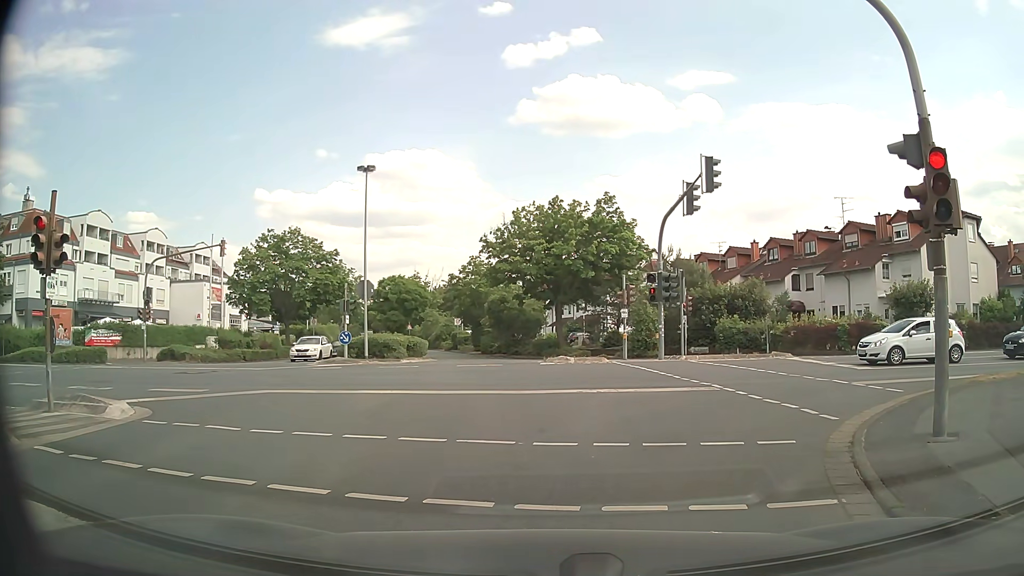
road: unclassified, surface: asphalt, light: Day
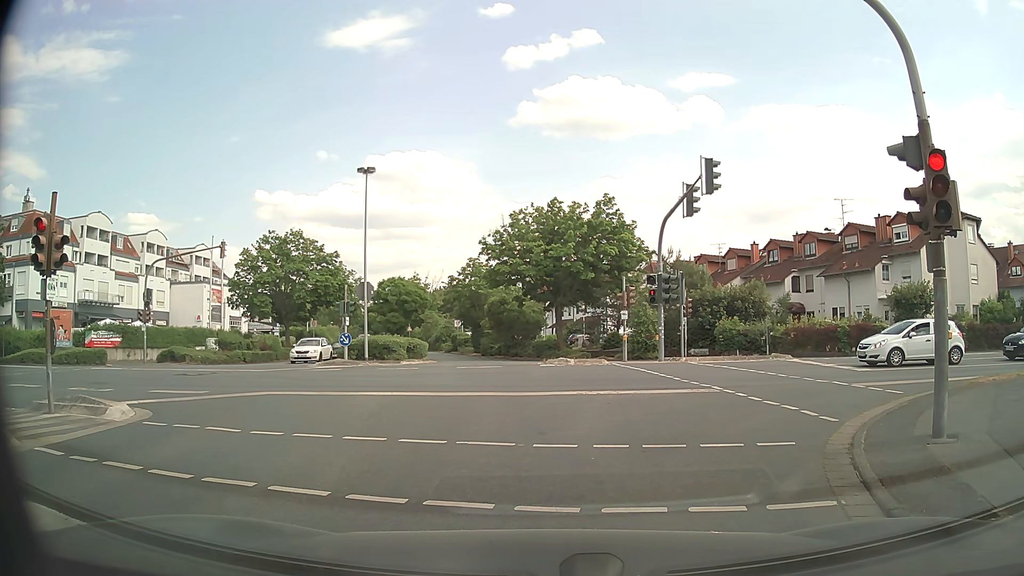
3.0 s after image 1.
(0.0, +0.1) m; 0°
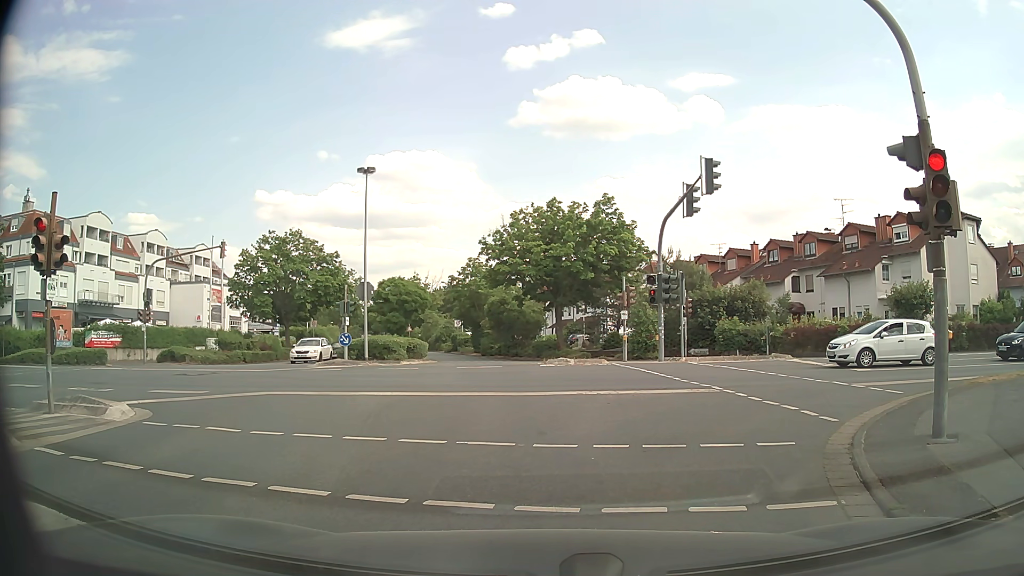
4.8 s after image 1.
(0.0, 0.0) m; 0°
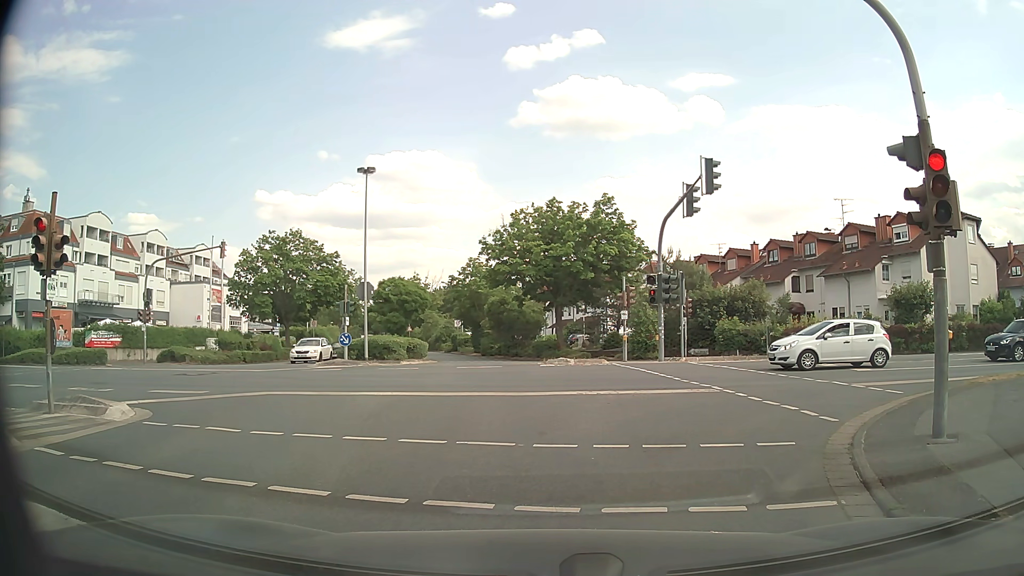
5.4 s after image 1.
(0.0, 0.0) m; 0°
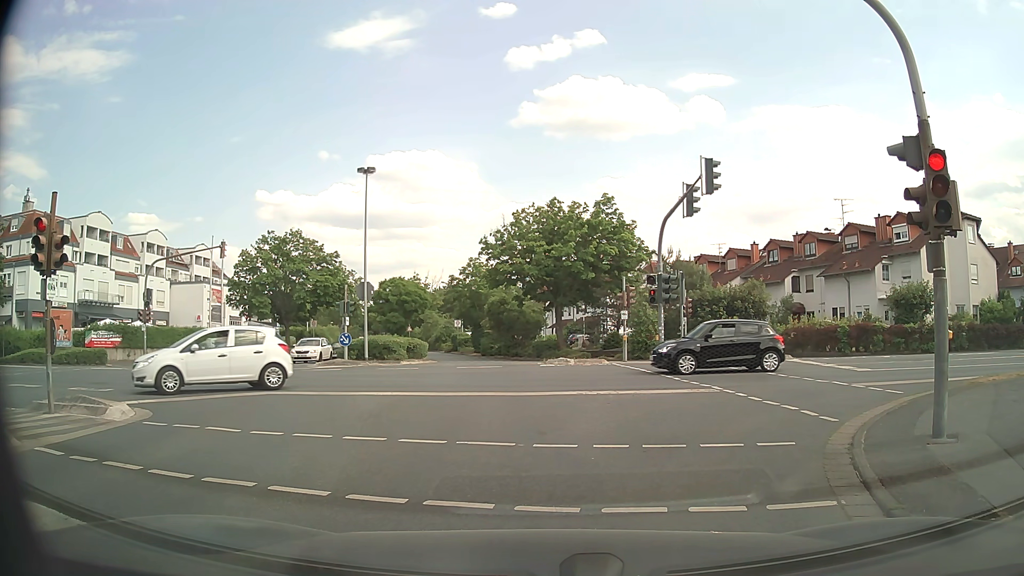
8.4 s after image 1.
(0.0, 0.0) m; 0°
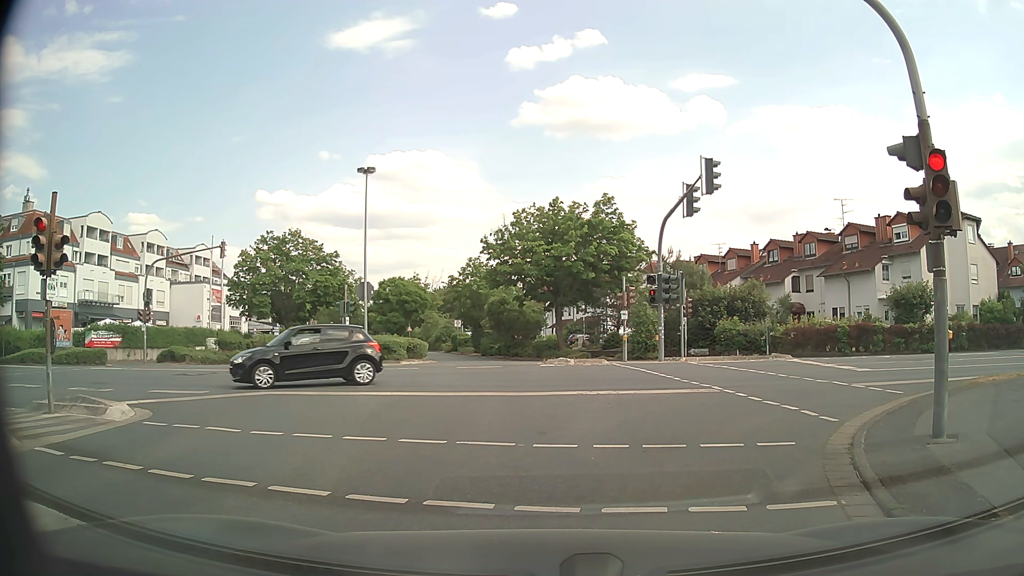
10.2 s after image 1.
(0.0, 0.0) m; 0°
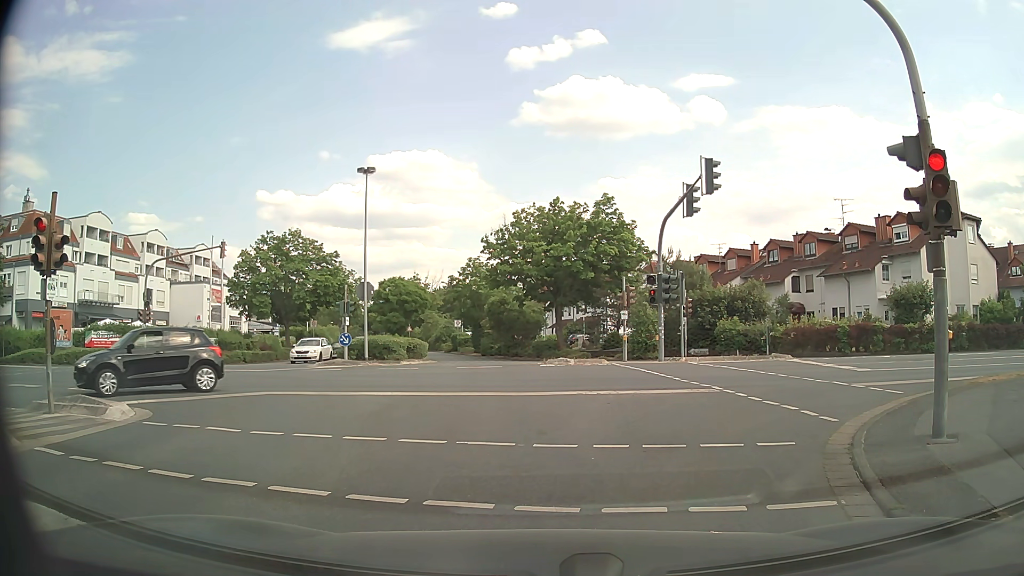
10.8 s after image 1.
(0.0, 0.0) m; 0°
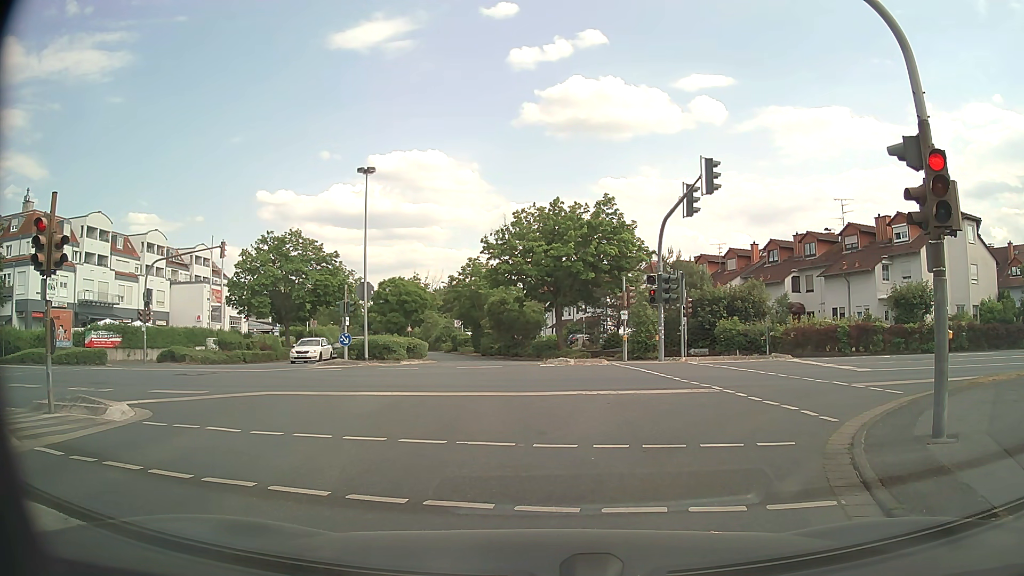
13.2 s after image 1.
(0.0, 0.0) m; 0°
